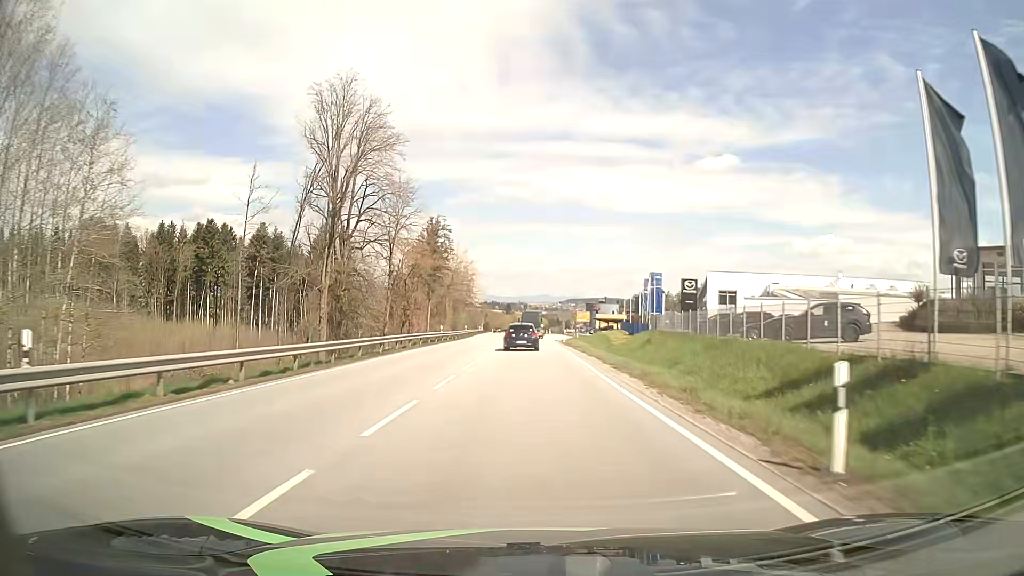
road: primary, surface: asphalt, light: Day
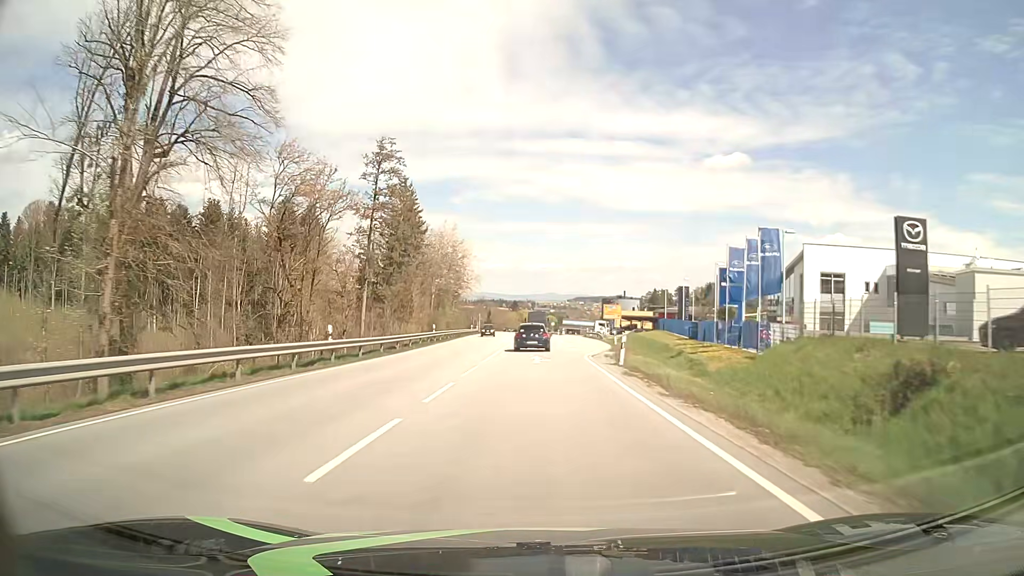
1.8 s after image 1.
(-0.2, +32.6) m; -1°
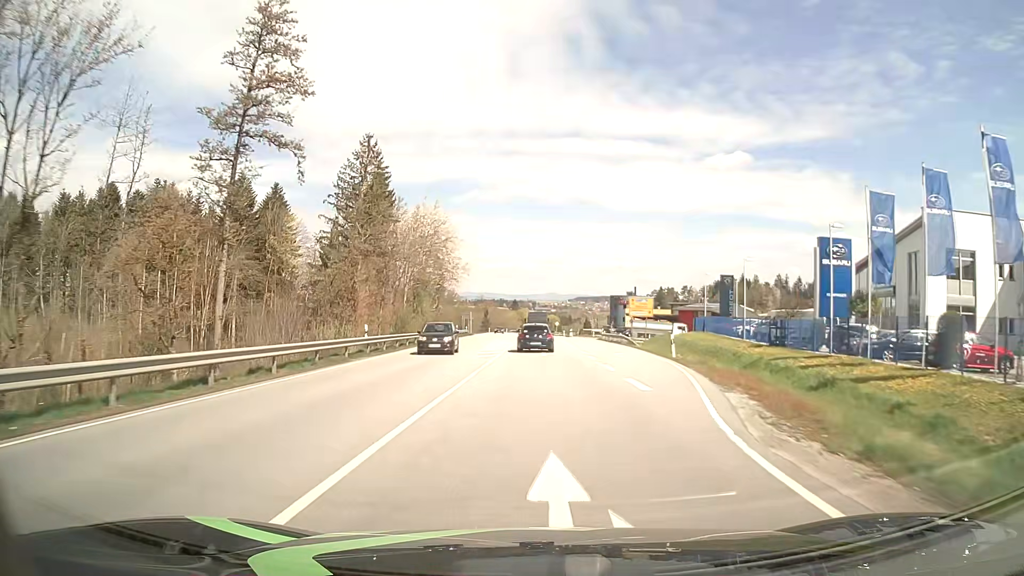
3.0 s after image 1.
(0.0, +21.4) m; 0°
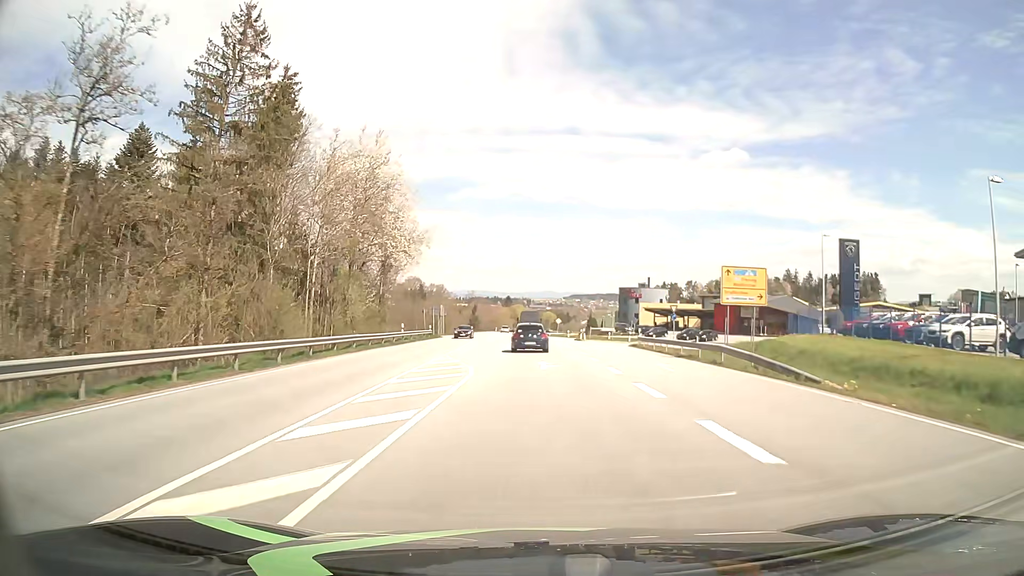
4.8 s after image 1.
(+0.1, +31.7) m; 0°
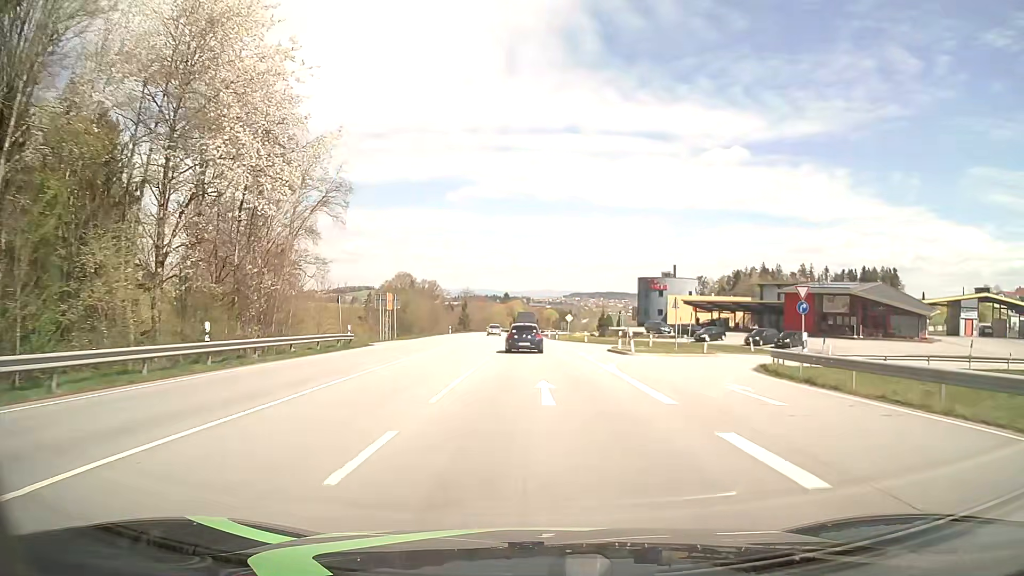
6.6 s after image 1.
(0.0, +31.4) m; 0°
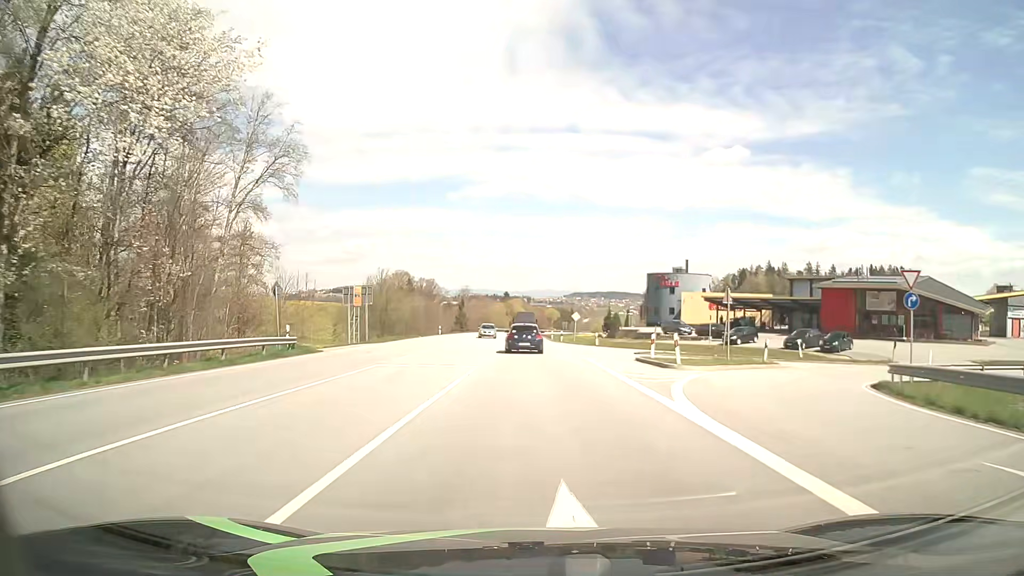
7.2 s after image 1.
(0.0, +10.4) m; 0°
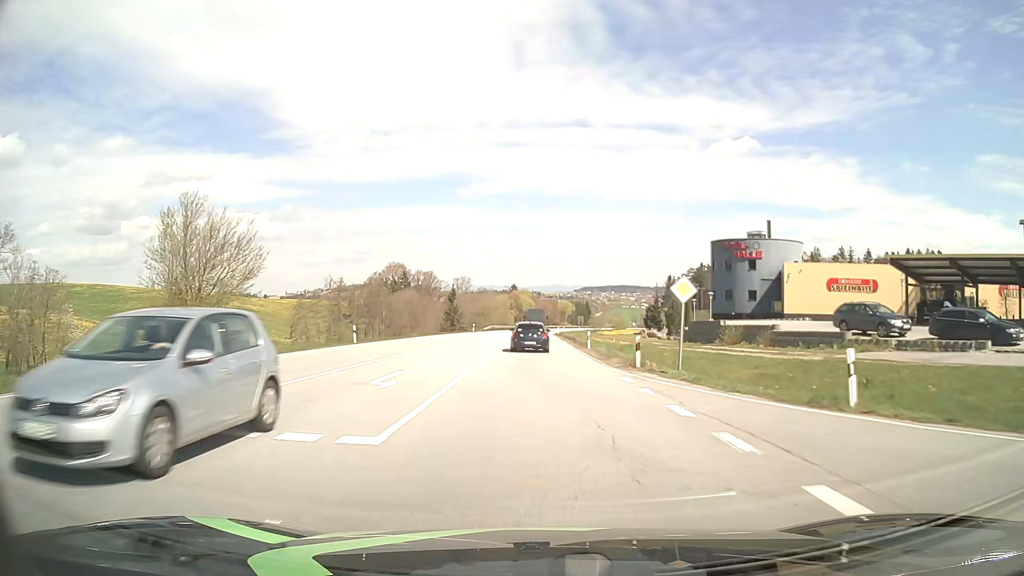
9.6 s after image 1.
(-0.2, +41.5) m; -1°
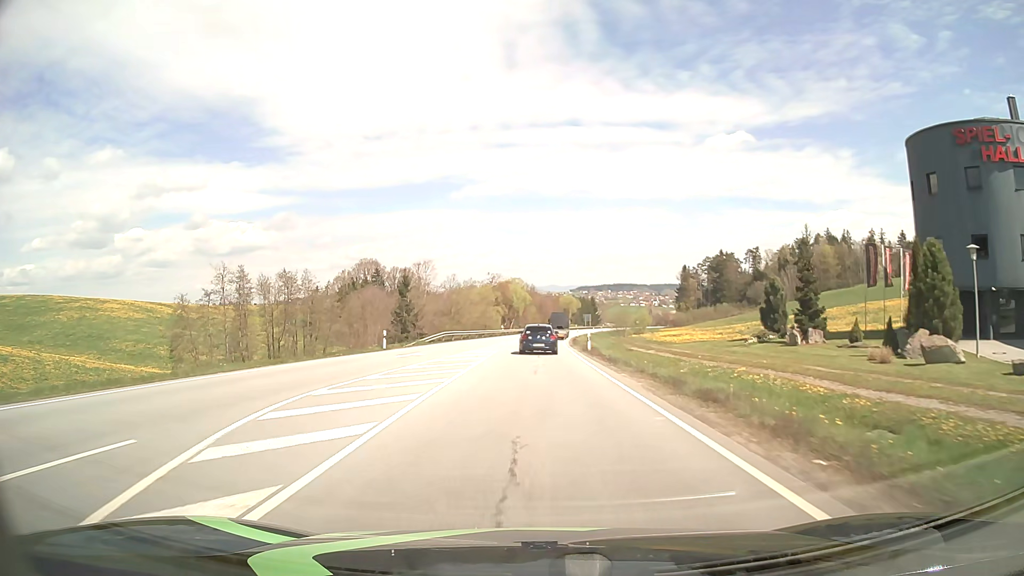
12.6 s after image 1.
(0.0, +51.4) m; 0°
